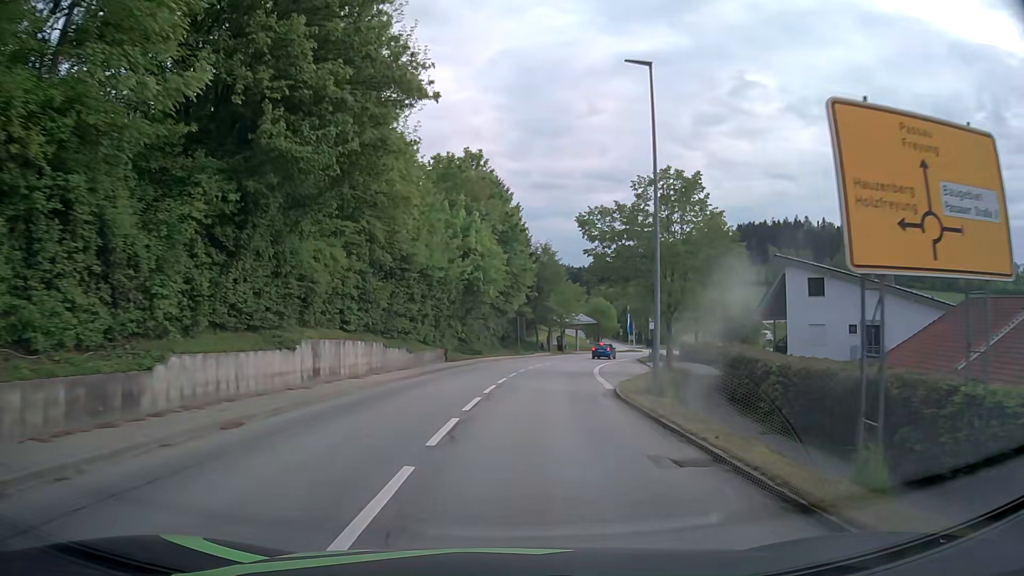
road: tertiary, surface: asphalt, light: Day
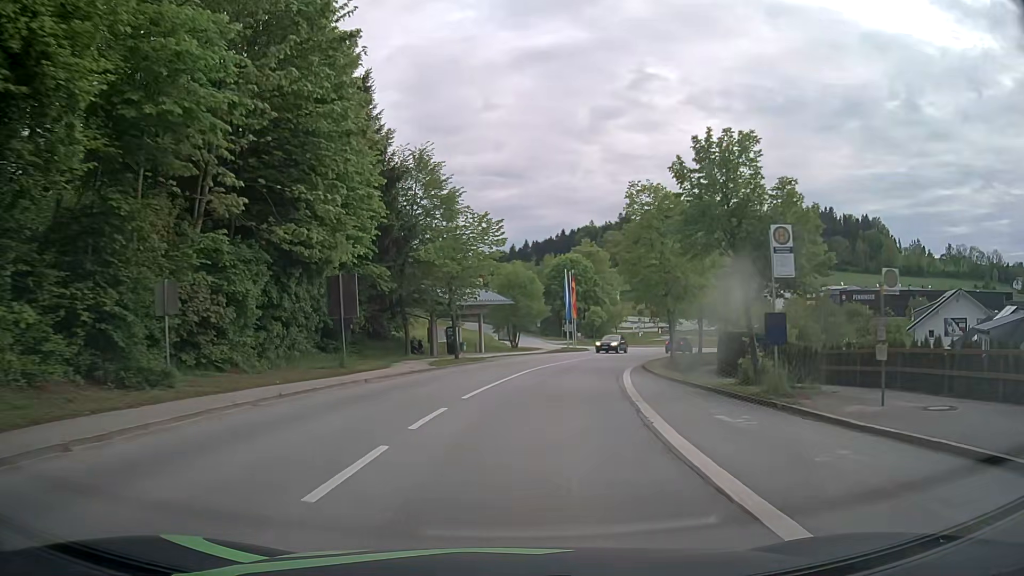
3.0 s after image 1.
(+3.1, +38.9) m; +8°
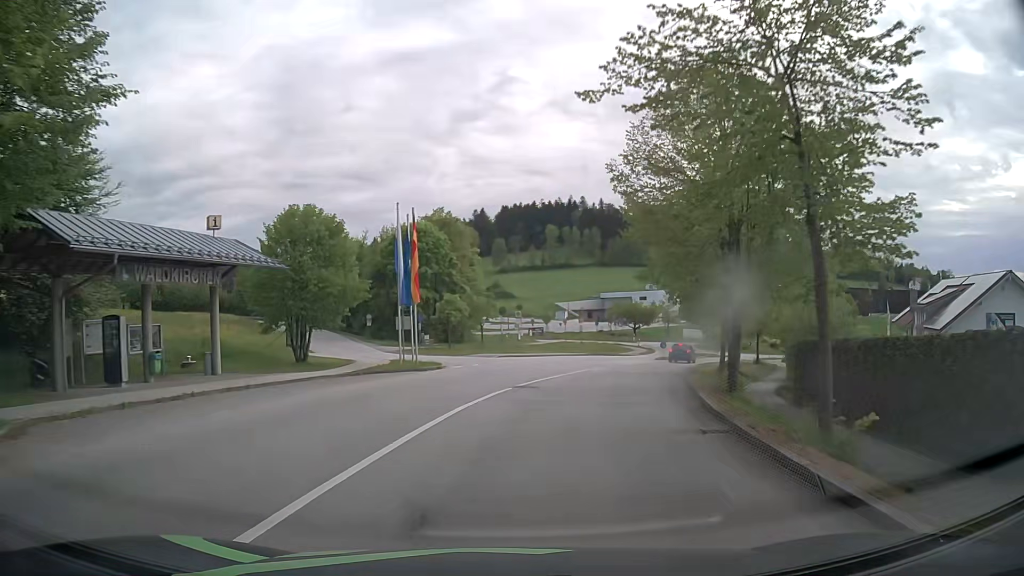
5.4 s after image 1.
(+3.5, +29.6) m; +13°
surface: paved
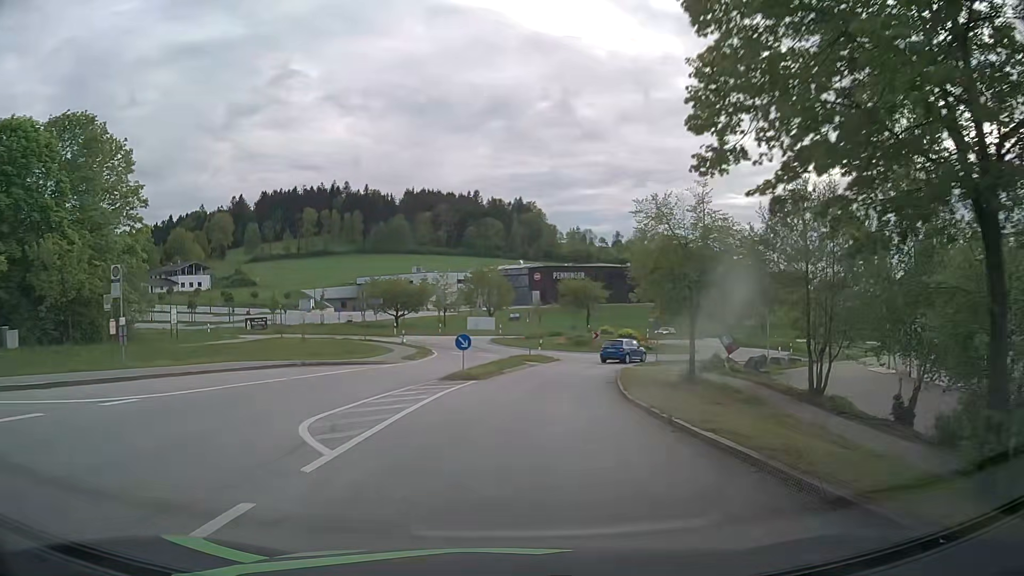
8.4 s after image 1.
(+6.6, +34.6) m; +20°
